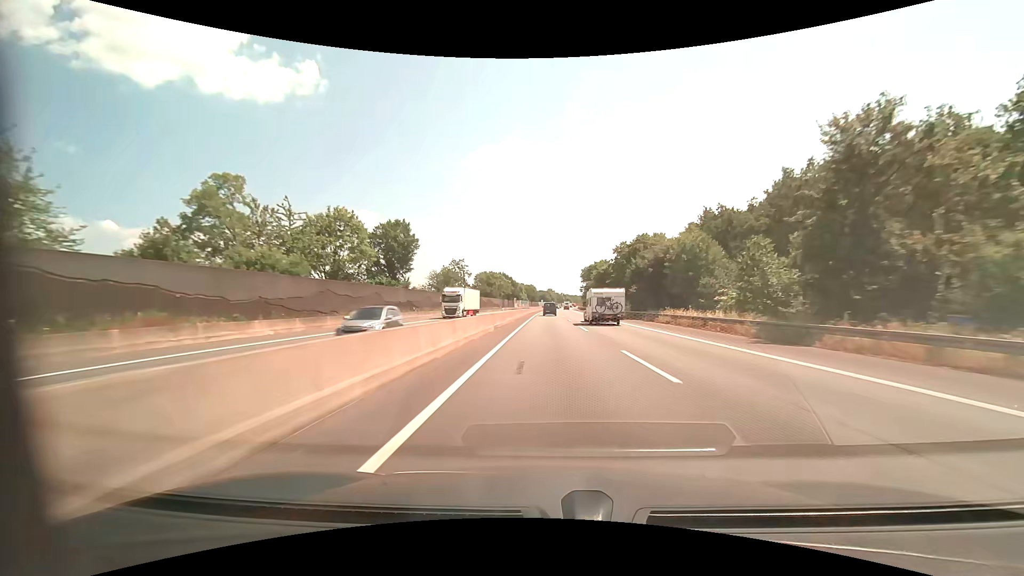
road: motorway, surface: asphalt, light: Day
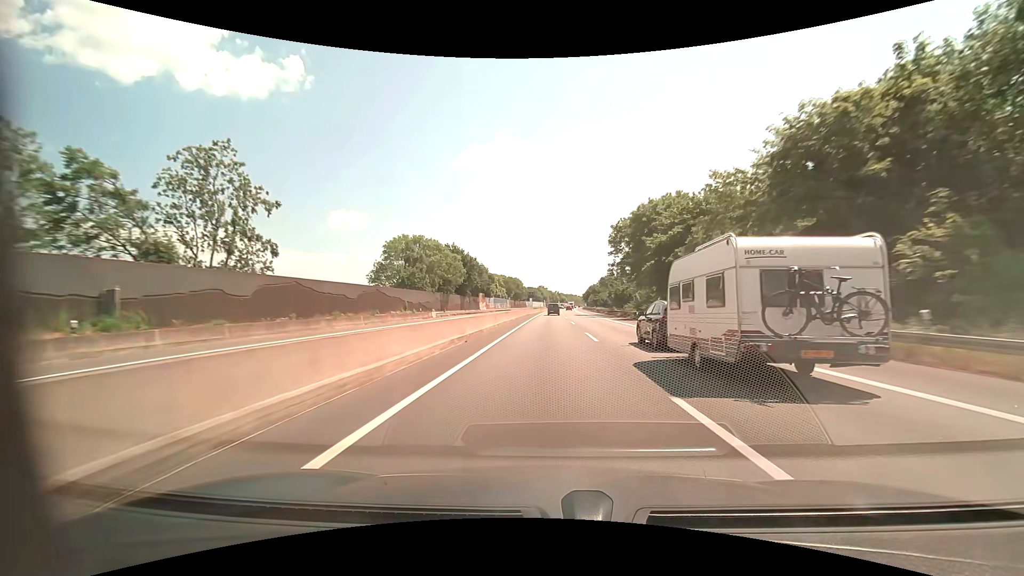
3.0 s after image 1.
(+1.2, +97.3) m; +1°
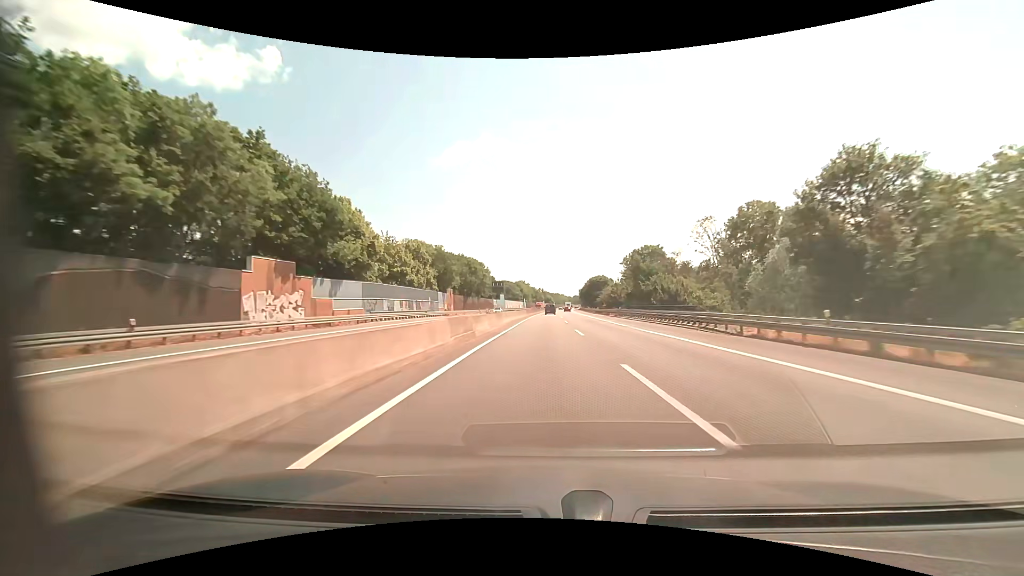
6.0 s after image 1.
(+1.4, +98.1) m; +2°
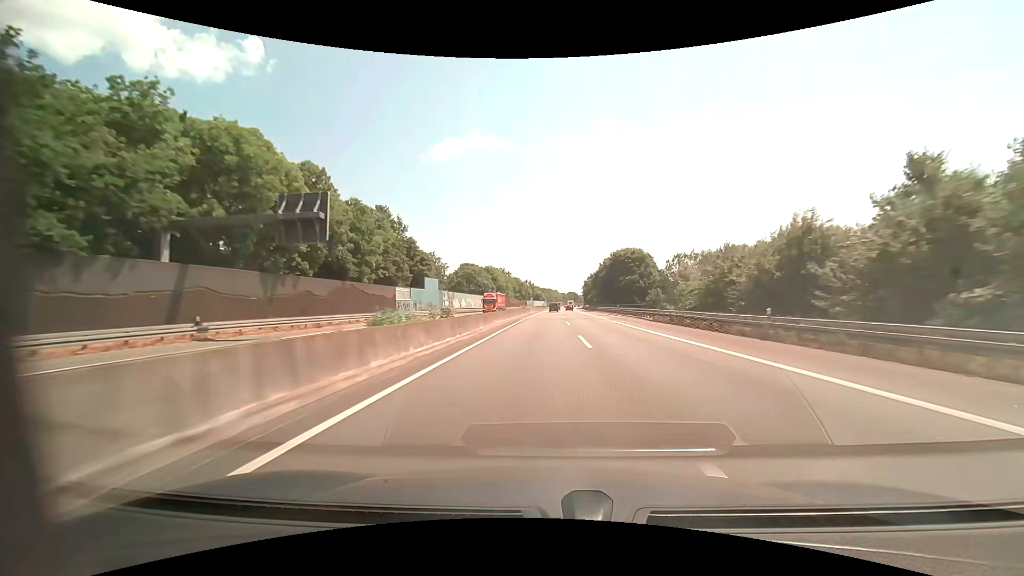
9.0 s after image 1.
(+1.3, +96.8) m; +1°
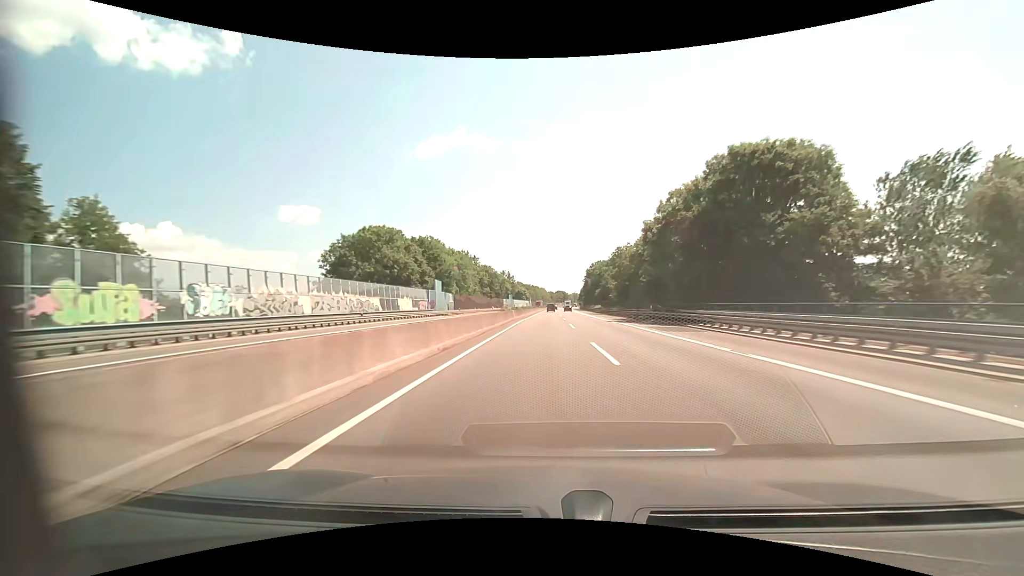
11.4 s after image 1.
(+0.7, +76.3) m; +2°
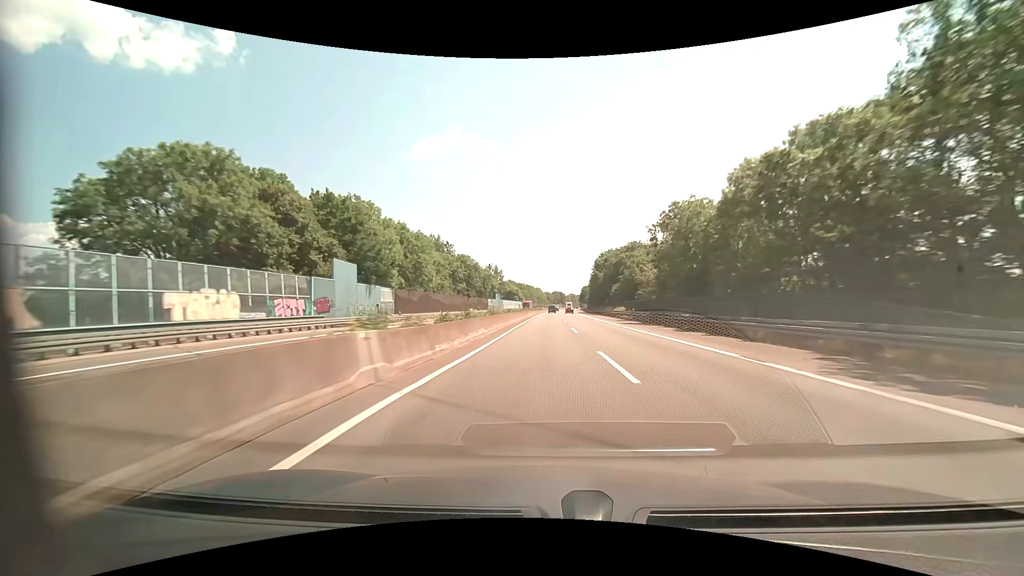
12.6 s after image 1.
(+0.1, +38.2) m; 0°
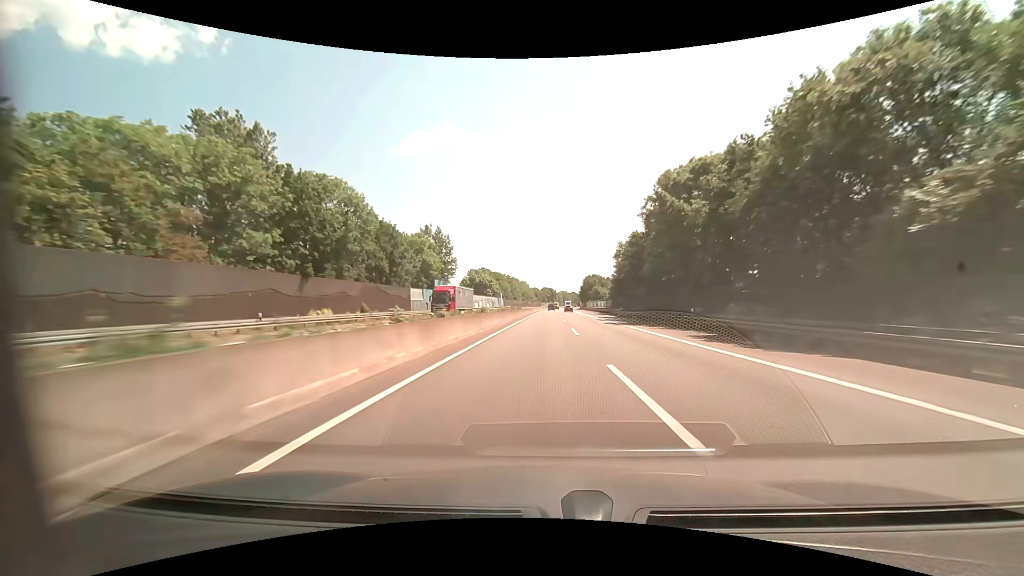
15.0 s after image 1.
(+0.9, +76.1) m; +1°
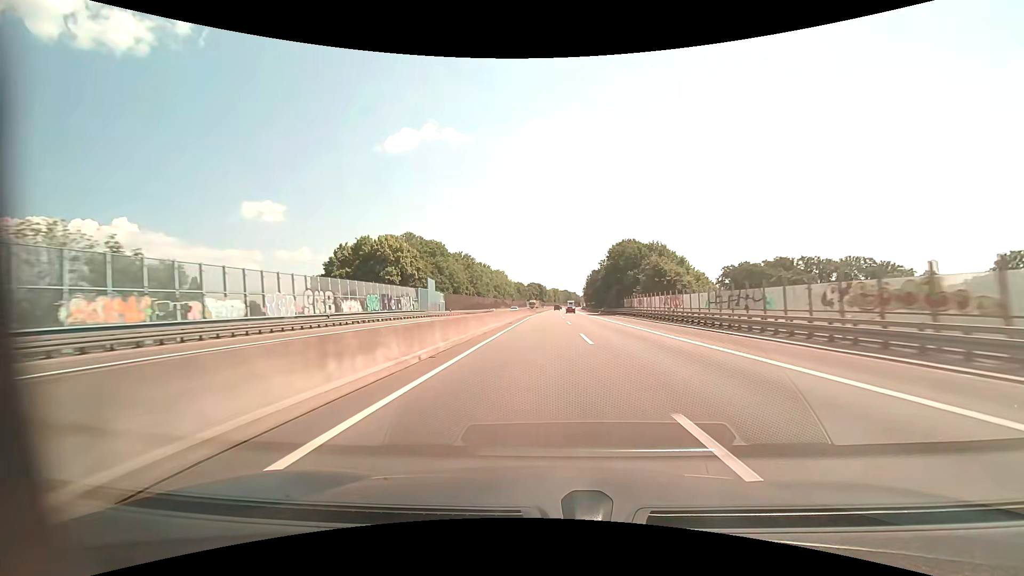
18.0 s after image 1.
(+0.9, +95.3) m; +1°
(0, +10) (0, +20) (0, +30) (0, +40) (0, +50) (0, +60) (+1, +70) (+1, +80) (+1, +90) (+1, +100) m
